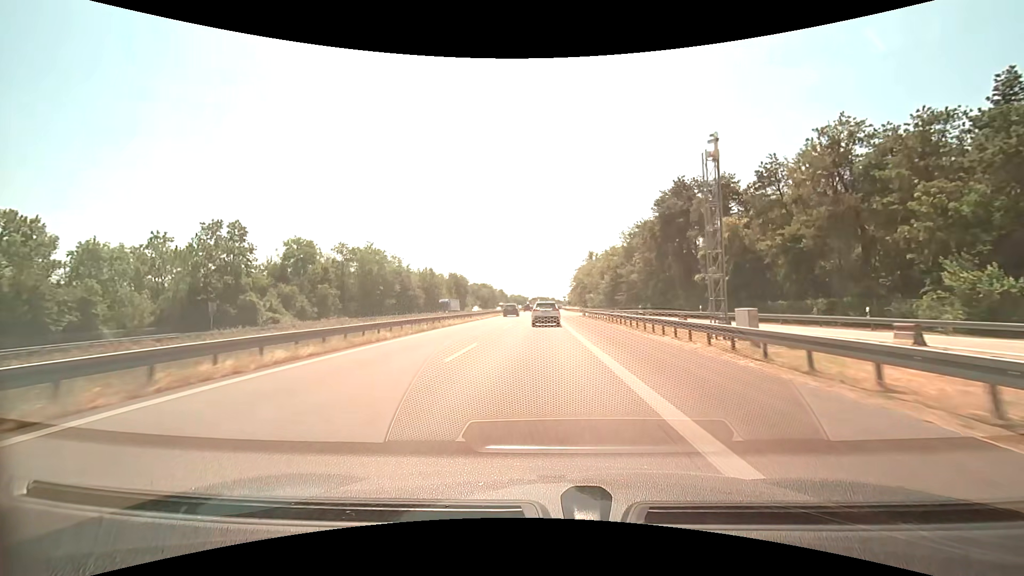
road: motorway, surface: asphalt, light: Day
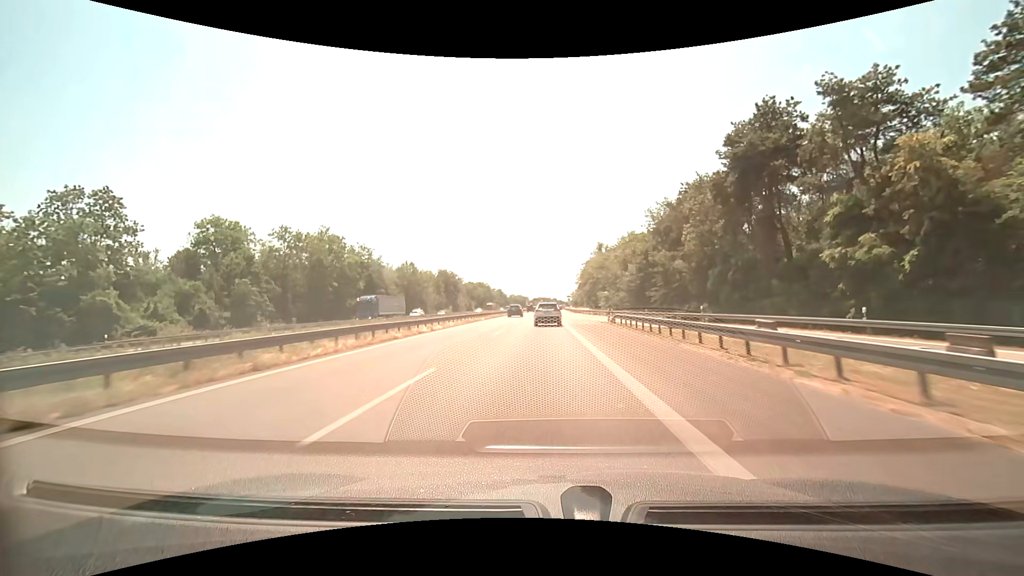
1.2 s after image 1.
(0.0, +25.1) m; 0°
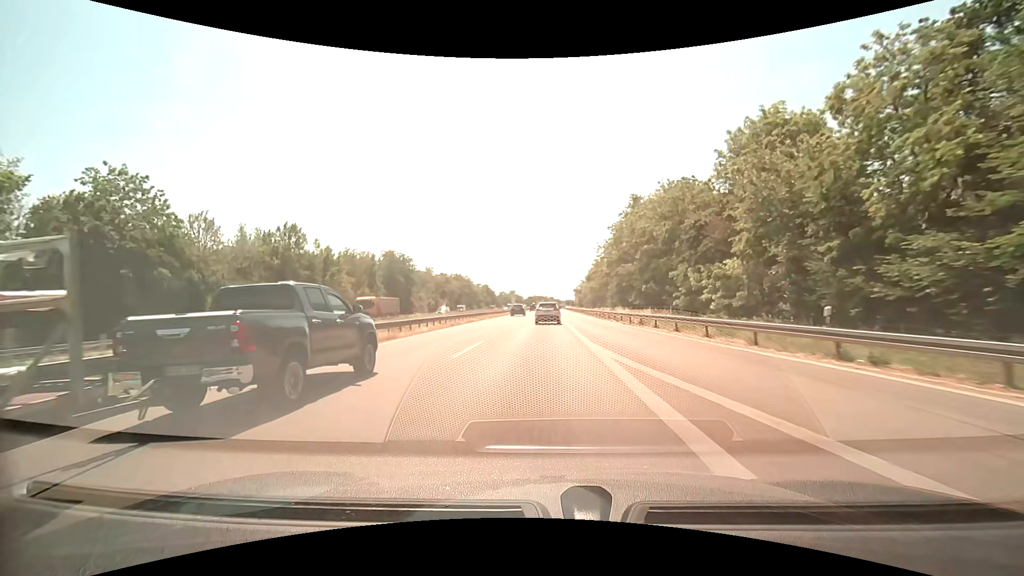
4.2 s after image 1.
(+0.2, +64.0) m; 0°
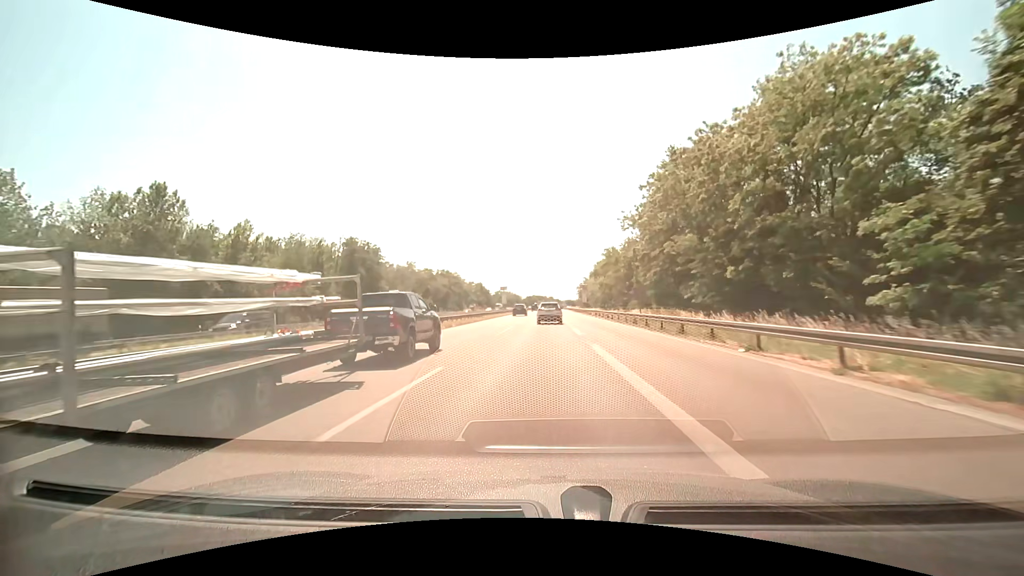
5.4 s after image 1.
(0.0, +26.0) m; 0°
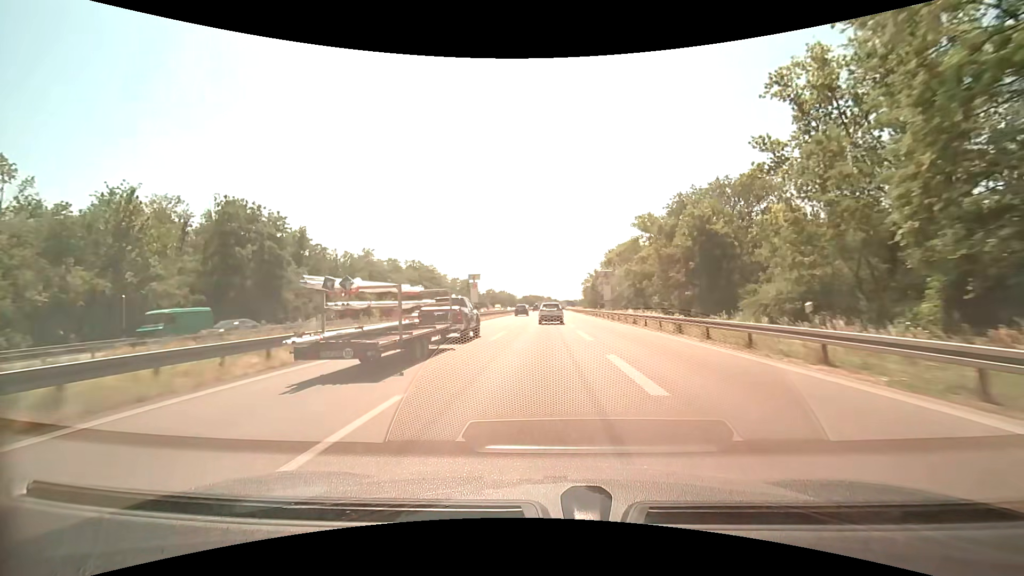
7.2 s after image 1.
(+0.1, +39.5) m; 0°
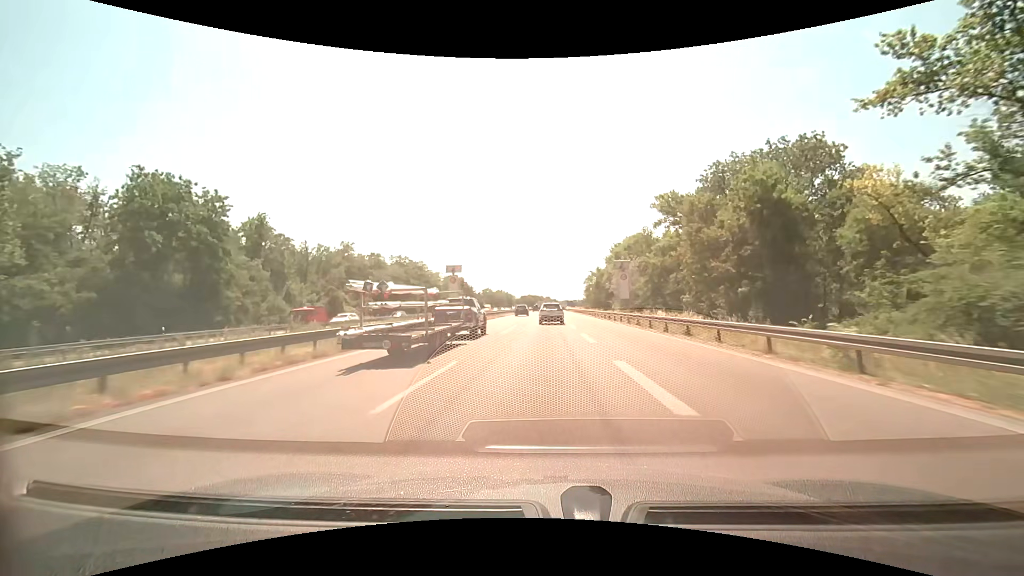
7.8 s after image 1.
(0.0, +13.3) m; 0°
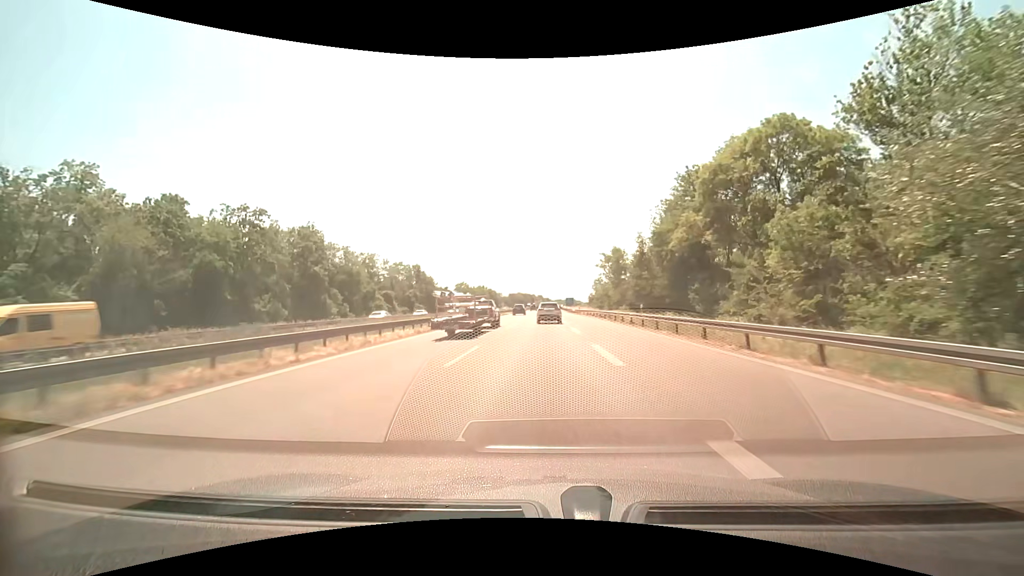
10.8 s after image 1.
(+0.3, +67.1) m; +1°
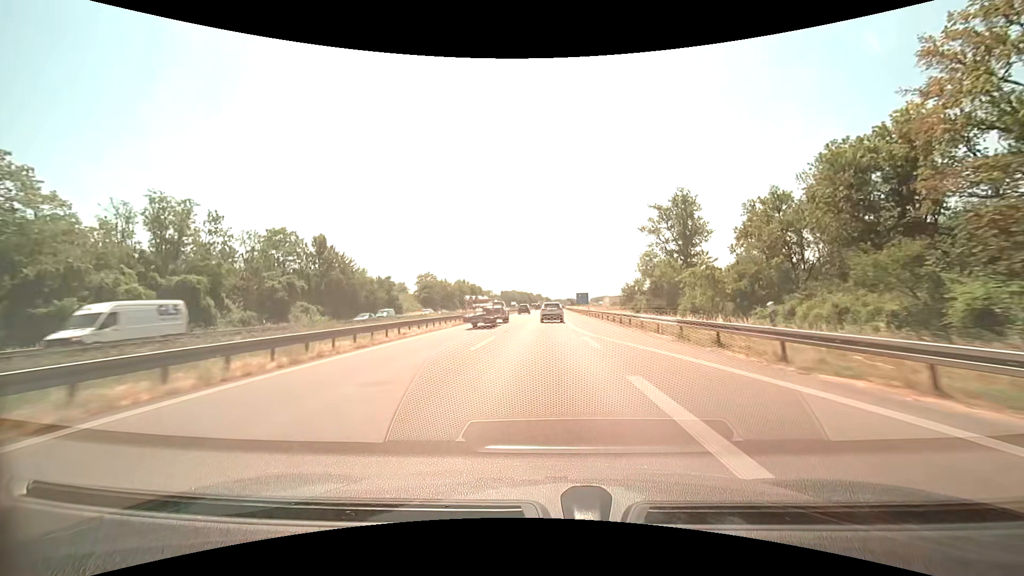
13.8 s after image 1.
(0.0, +67.7) m; 0°
(0, +10) (0, +20) (0, +30) (0, +40) (0, +50) (0, +60) (0, +70) (0, +80) (0, +90) (+1, +100) m
